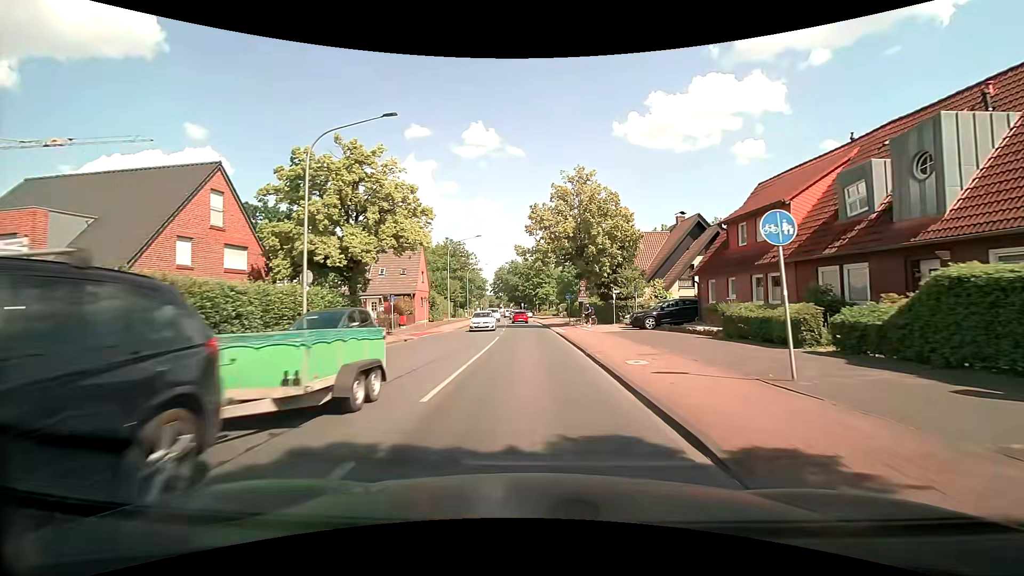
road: tertiary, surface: asphalt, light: Day
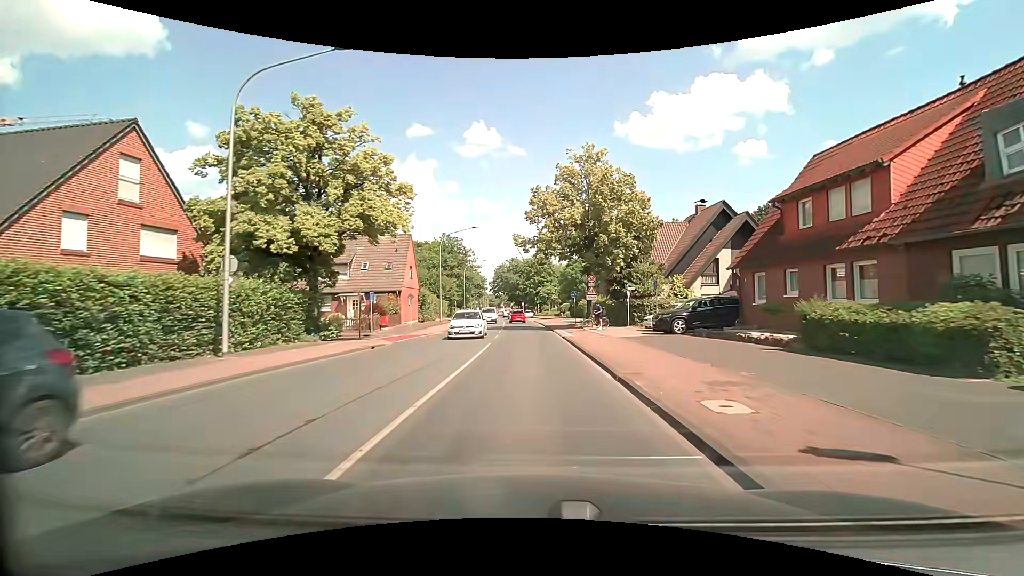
(0.0, +5.4) m; -1°
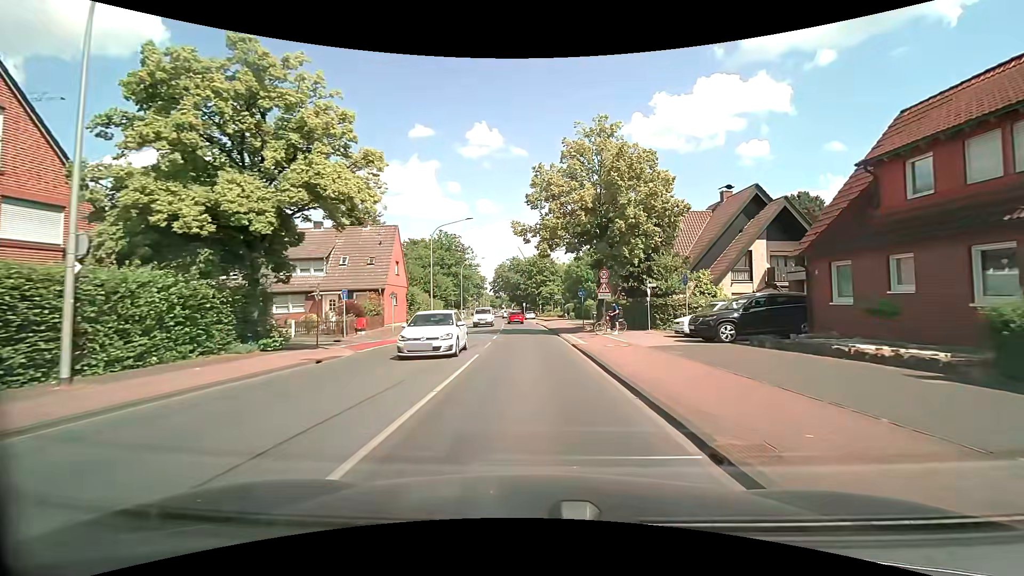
(0.0, +5.4) m; 0°
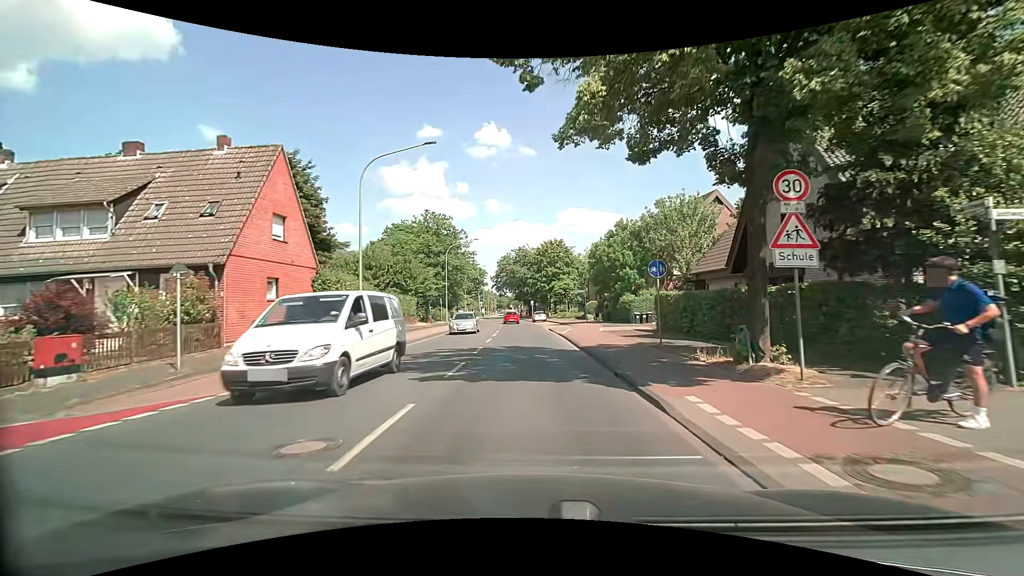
(-0.2, +20.6) m; -1°
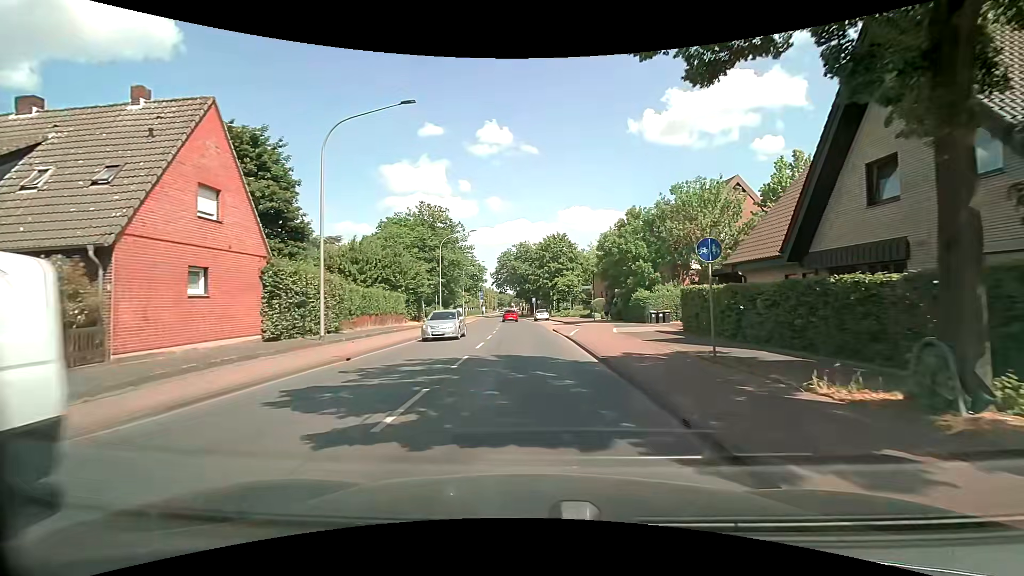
(0.0, +4.7) m; 0°
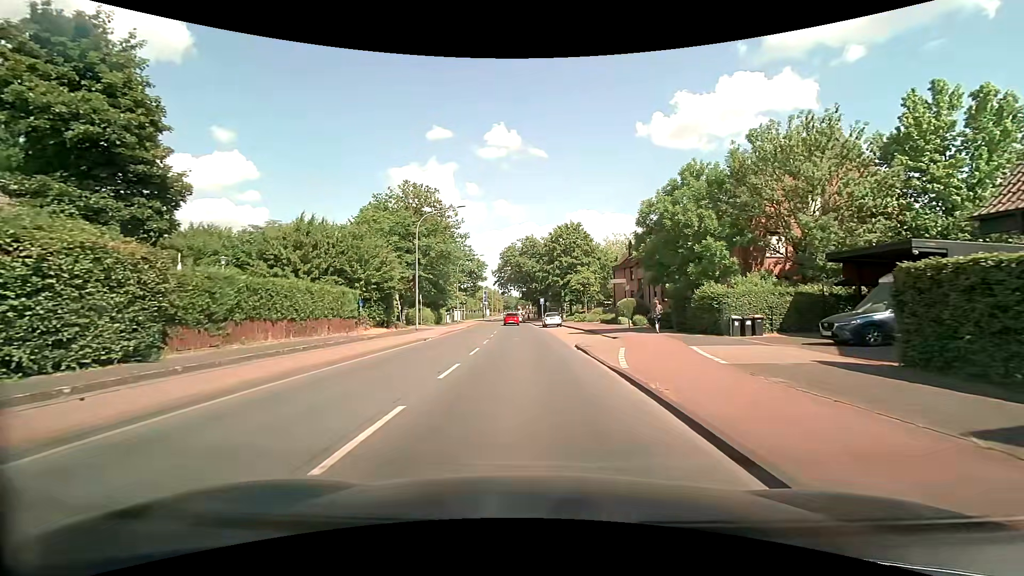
(-0.1, +13.5) m; -1°
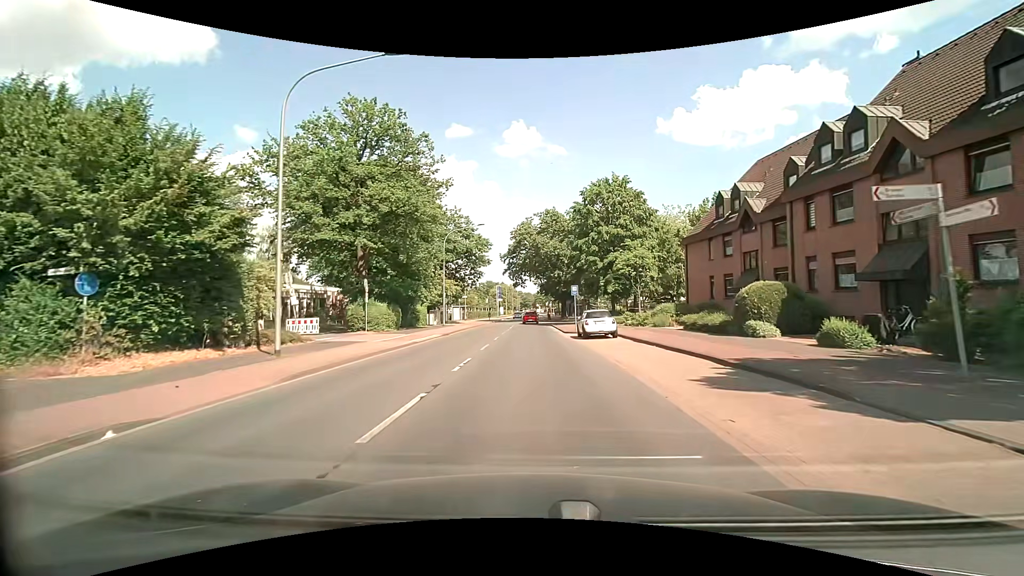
(-0.3, +23.5) m; -2°
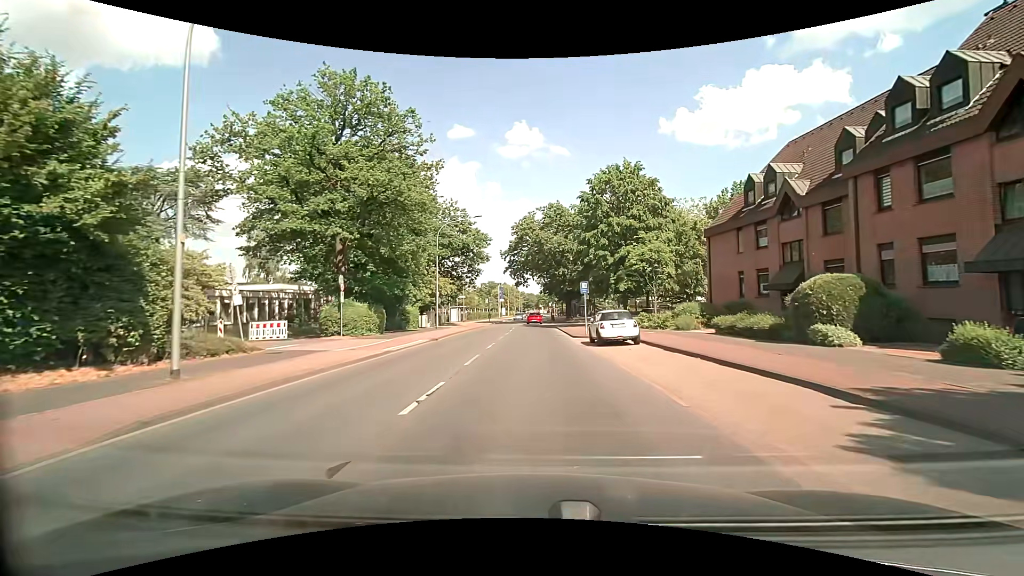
(0.0, +4.6) m; -1°
(0, +10) (0, +20) (0, +30) (0, +40) (0, +50) (0, +60) (0, +70) (+1, +80) (+1, +90) (+1, +100) m
